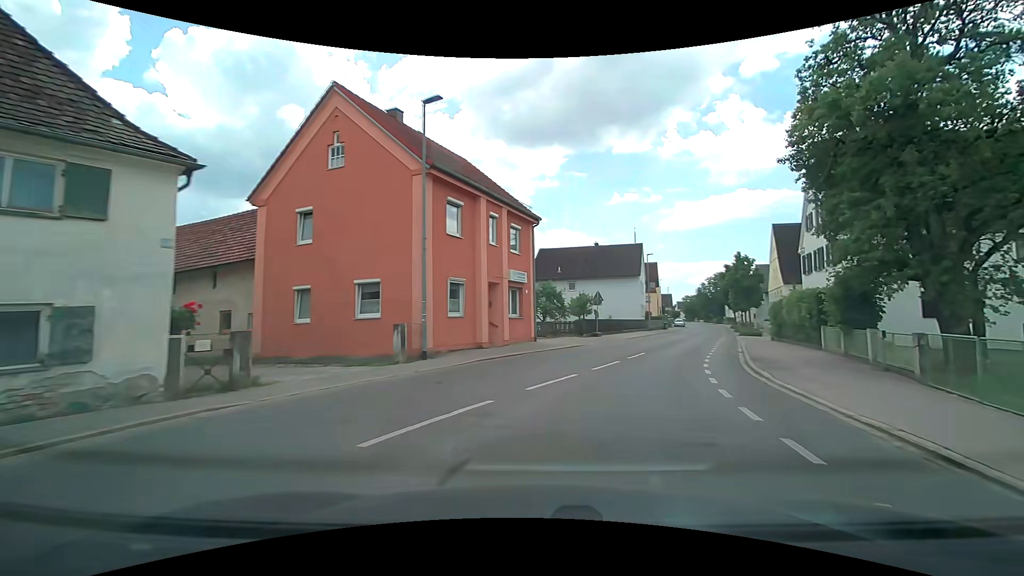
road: tertiary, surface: asphalt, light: Day
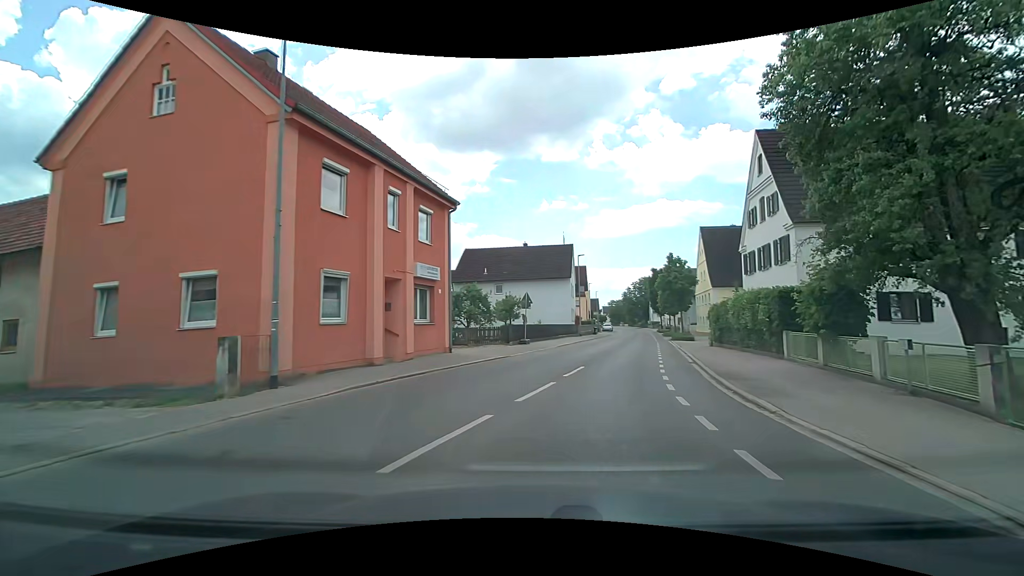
(+0.4, +4.7) m; +8°
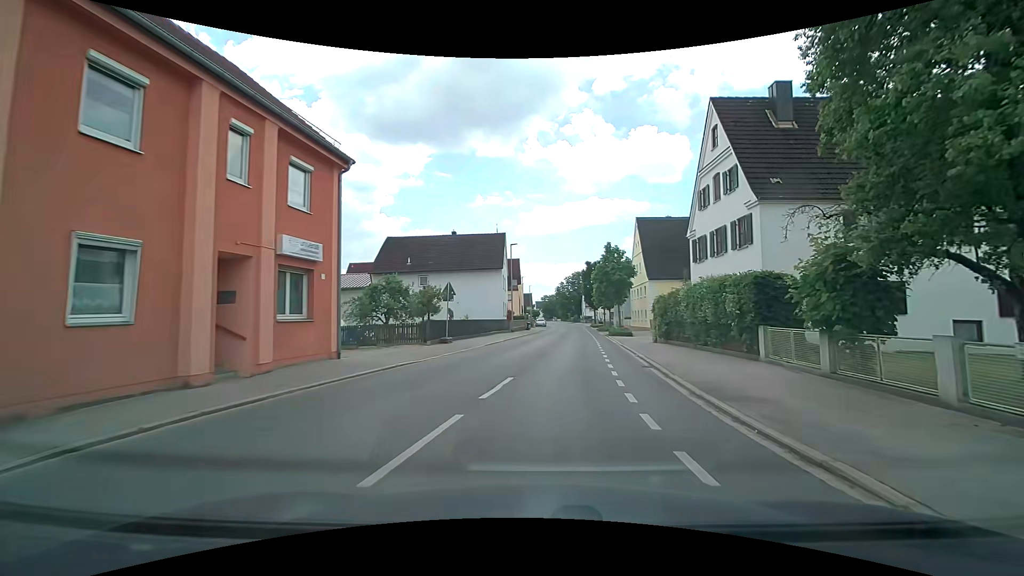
(+0.3, +4.7) m; +8°
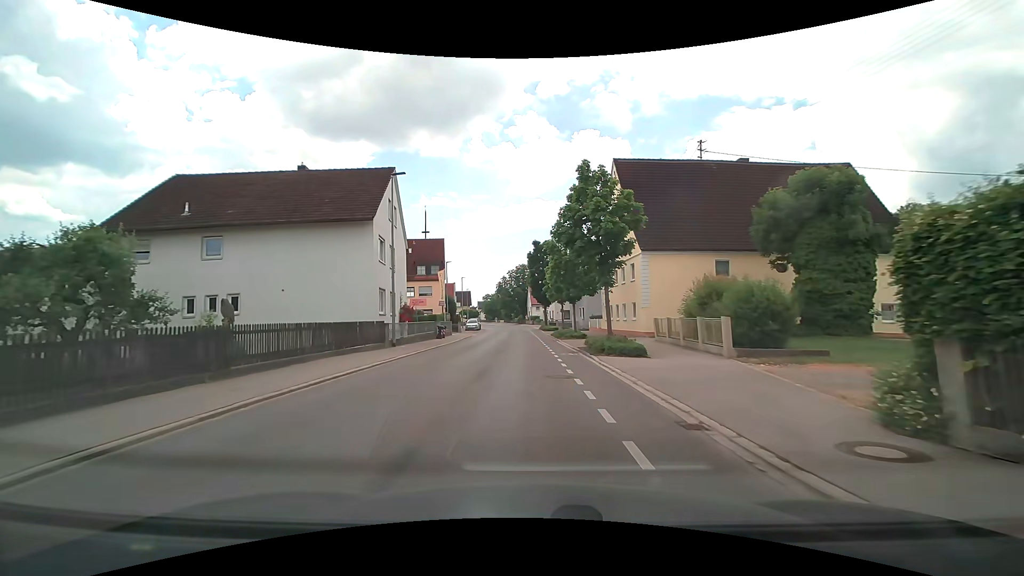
(+1.8, +24.1) m; +7°
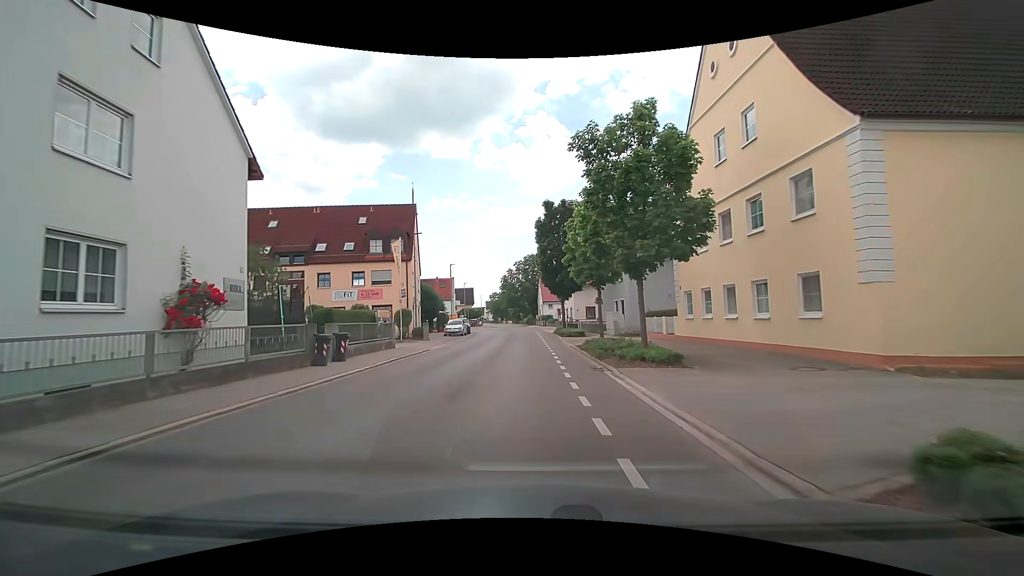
(-0.3, +21.5) m; -2°
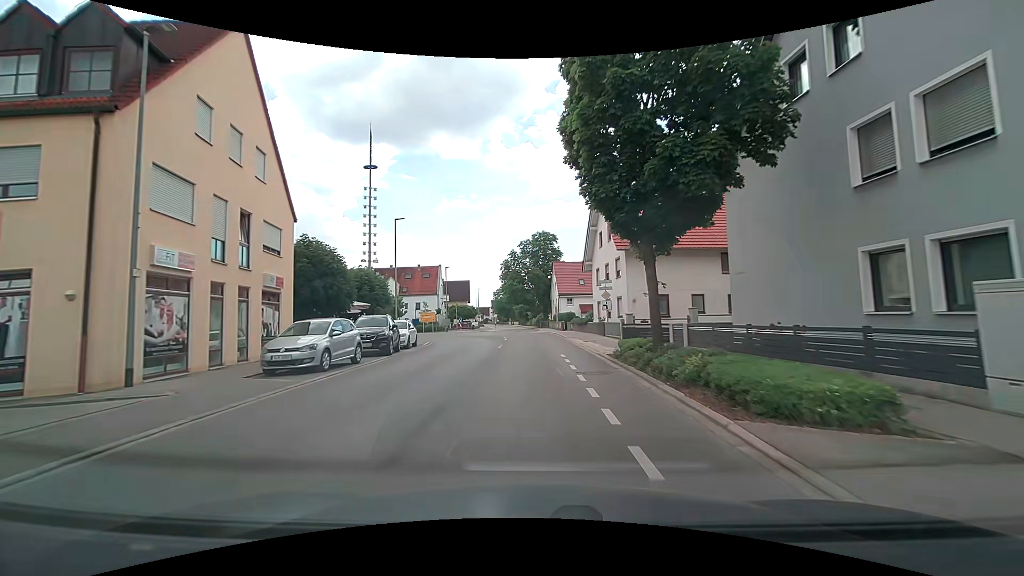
(-0.4, +30.3) m; -1°
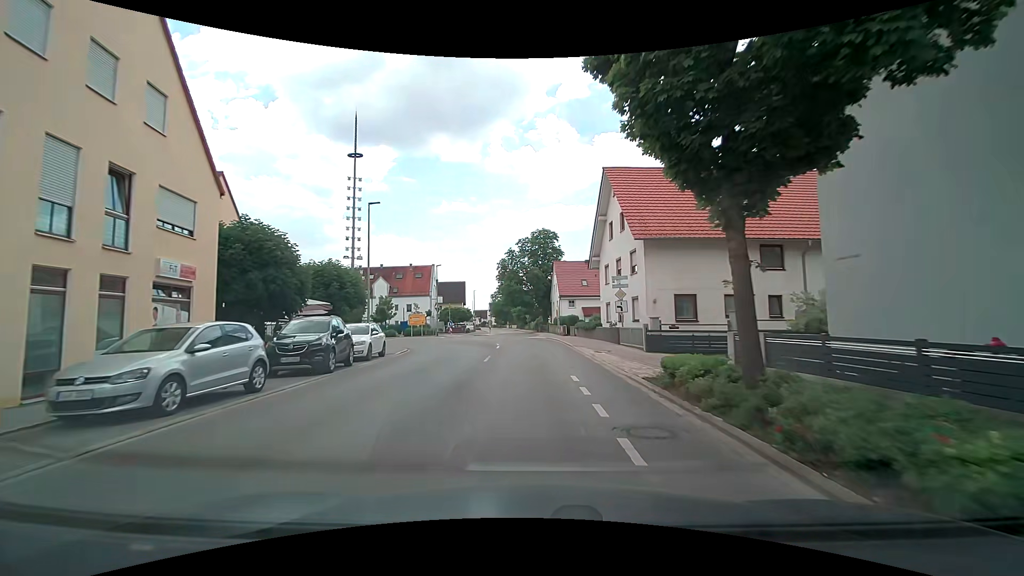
(0.0, +5.6) m; -1°
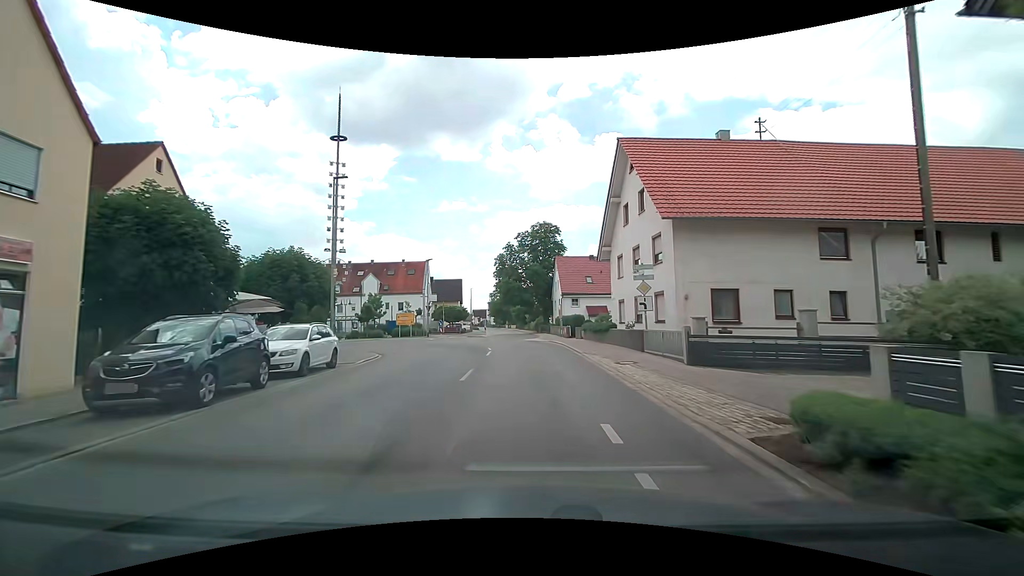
(0.0, +5.4) m; 0°
